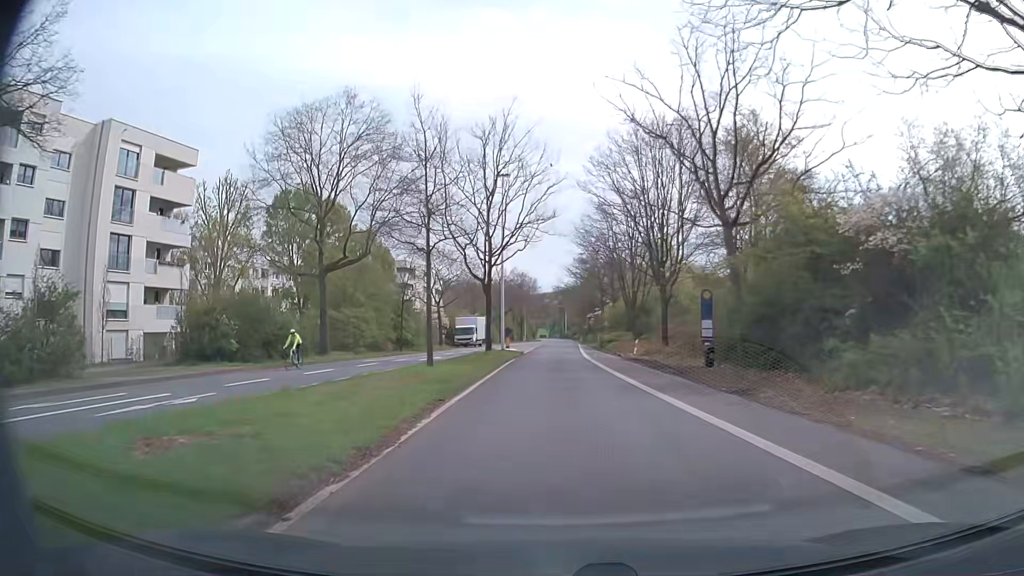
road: secondary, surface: asphalt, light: Day
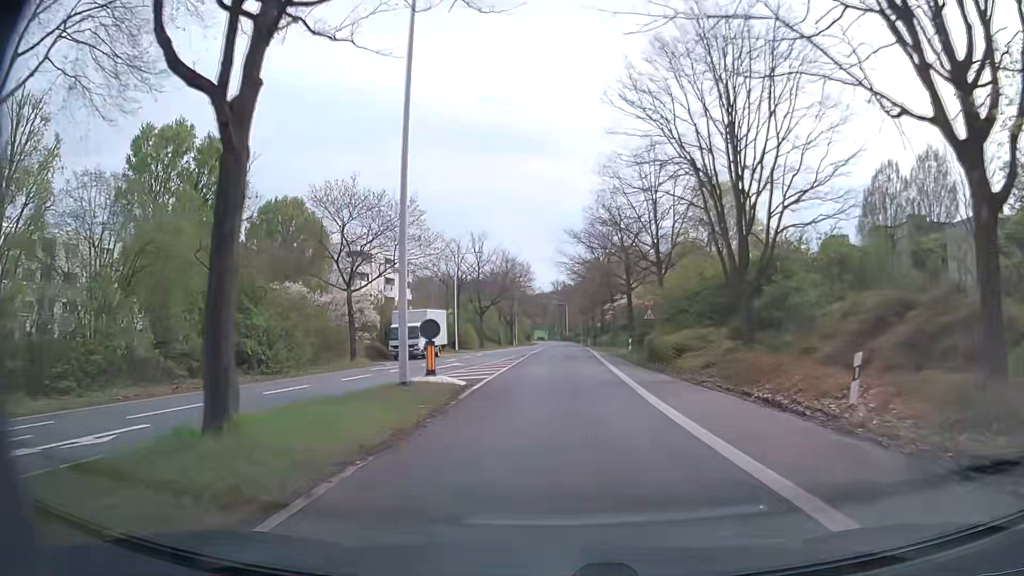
(-0.2, +30.6) m; 0°
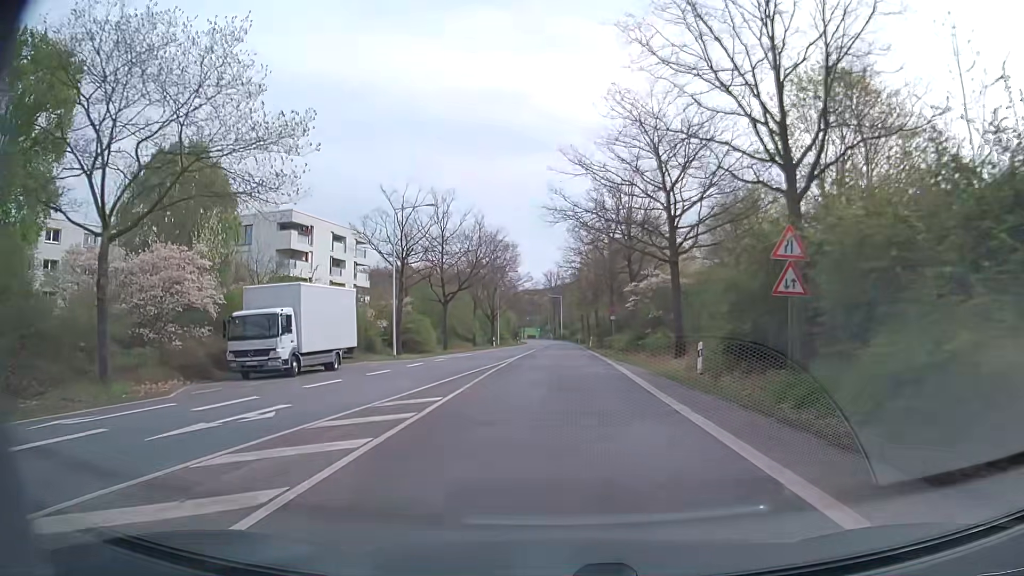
(+0.1, +23.0) m; +1°
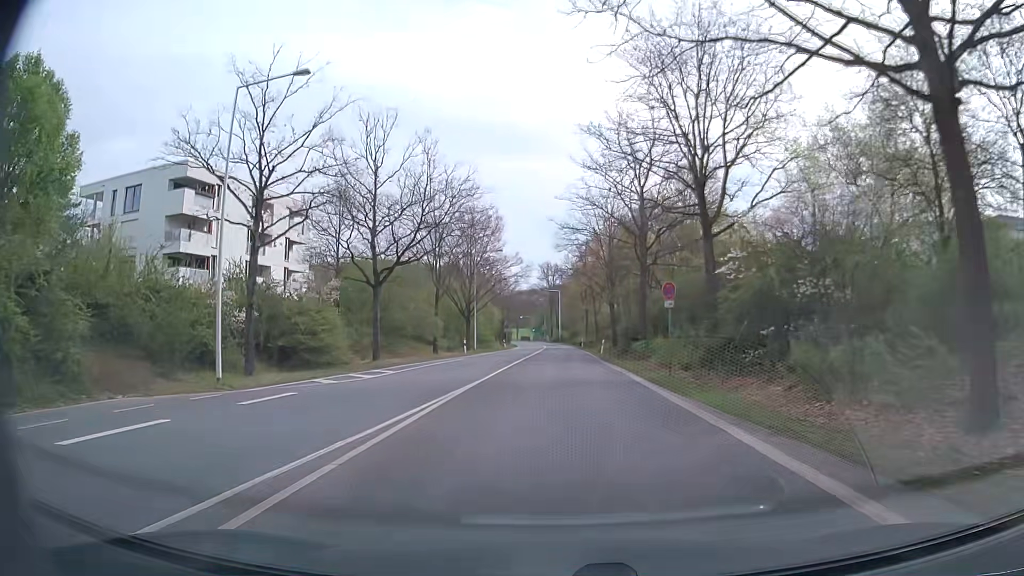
(0.0, +22.9) m; 0°
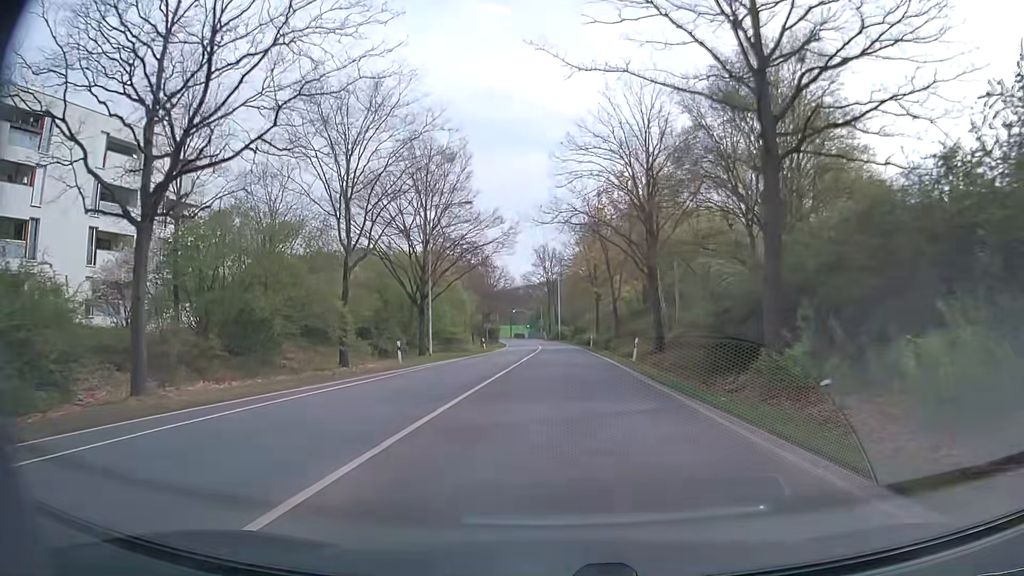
(0.0, +22.9) m; 0°
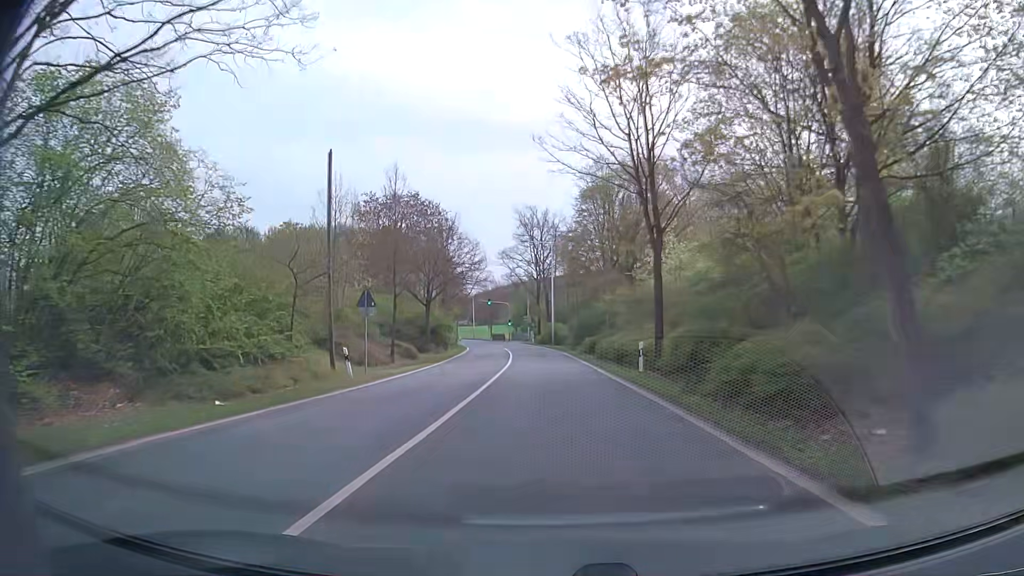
(+0.3, +38.3) m; +1°
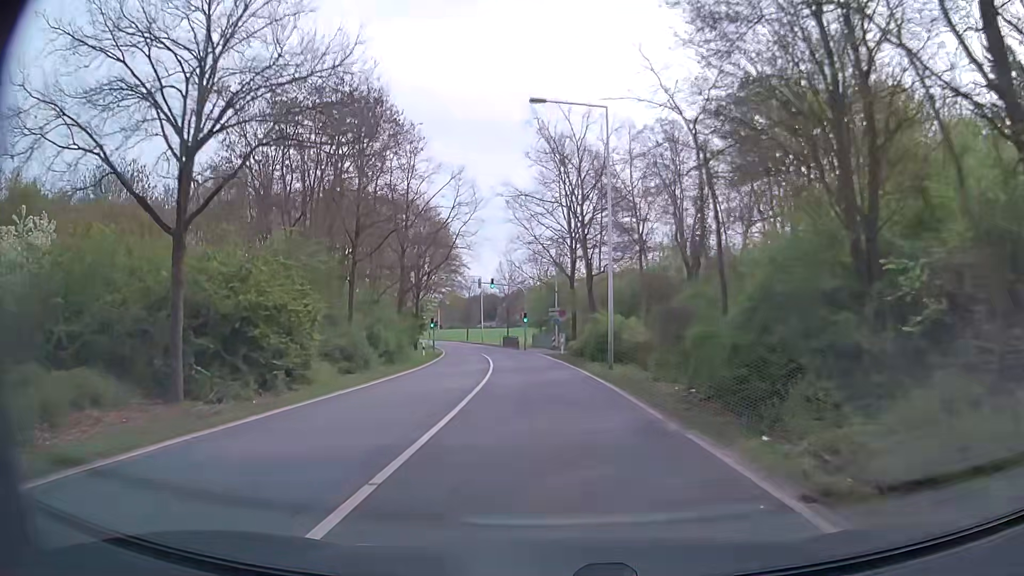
(-1.0, +38.1) m; -4°
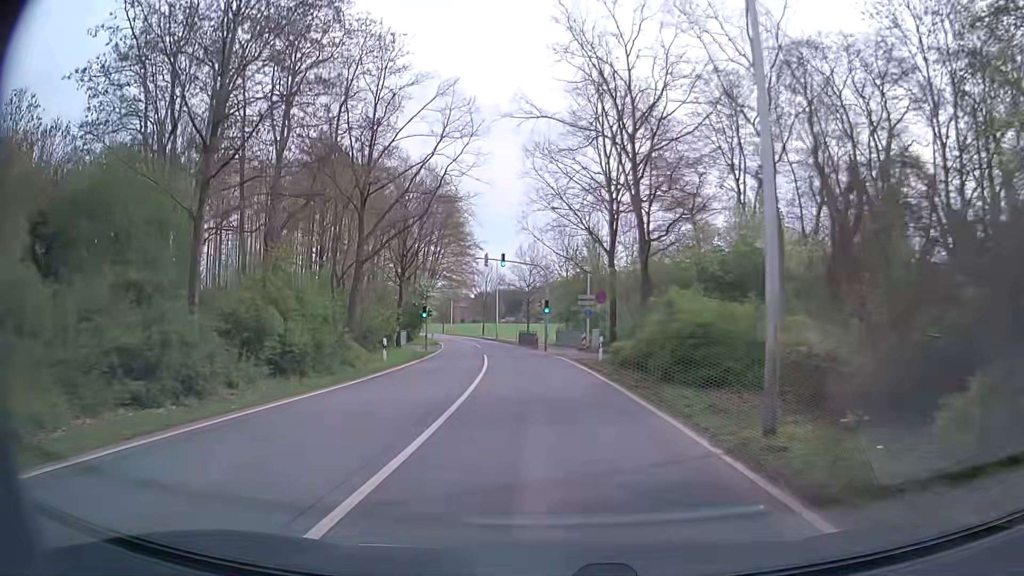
(-0.2, +15.2) m; -2°
(0, +10) (-1, +20) (-1, +30) (-2, +40) (-3, +50) (-5, +60) (-7, +70) (-8, +79) (-11, +89) (-13, +99) m
